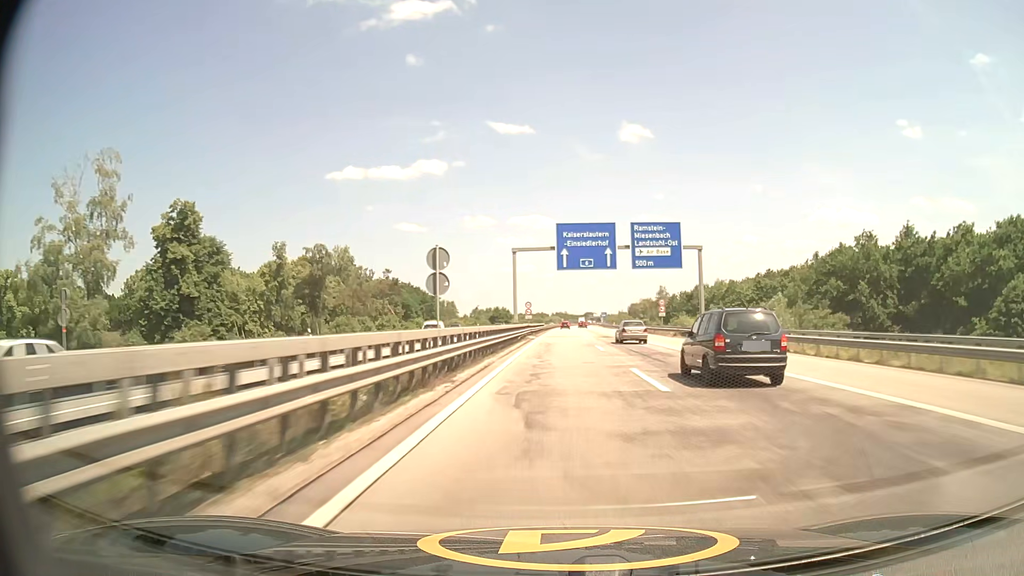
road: motorway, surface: asphalt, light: Day
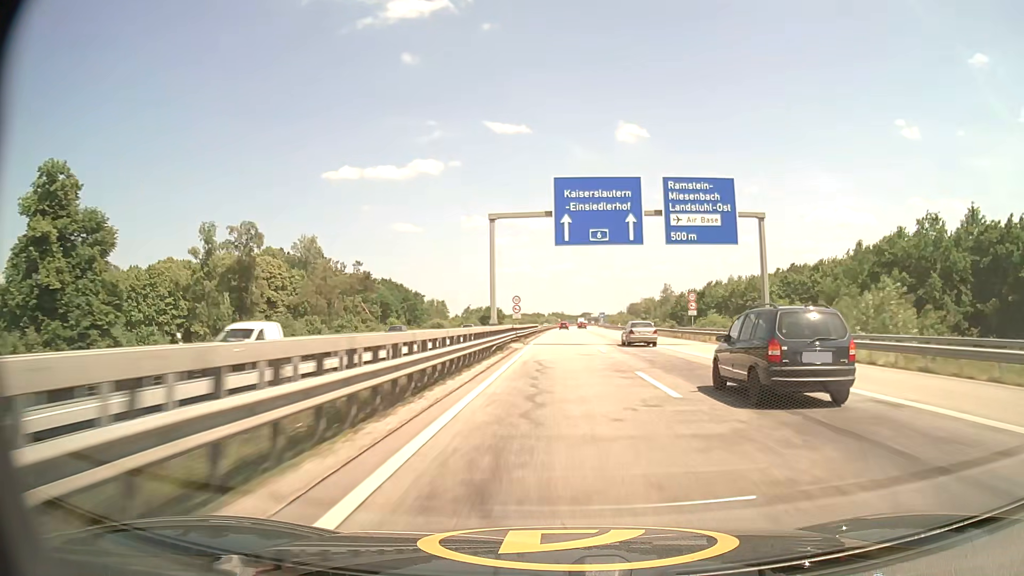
(0.0, +19.0) m; 0°
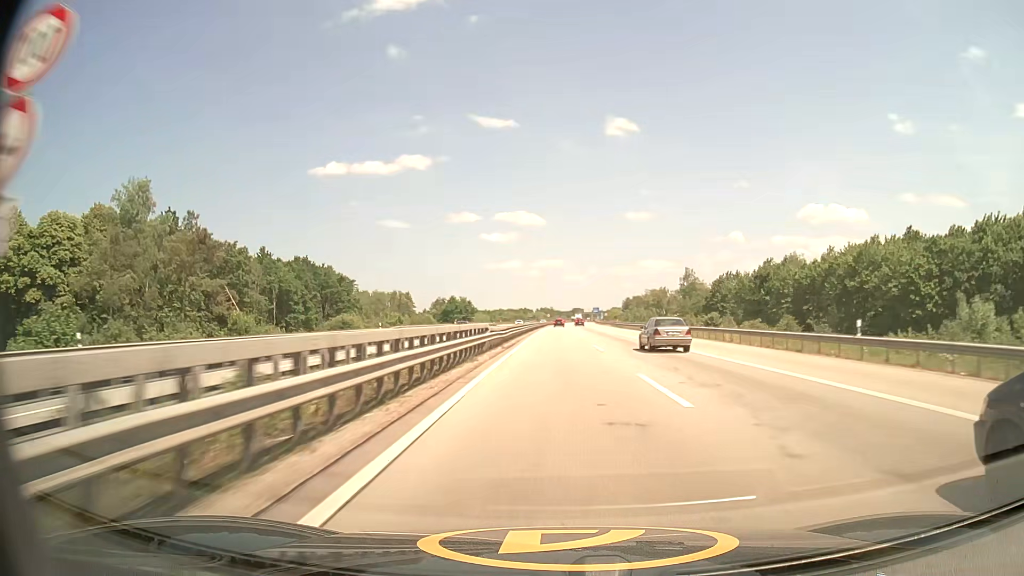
(+0.6, +56.0) m; +1°
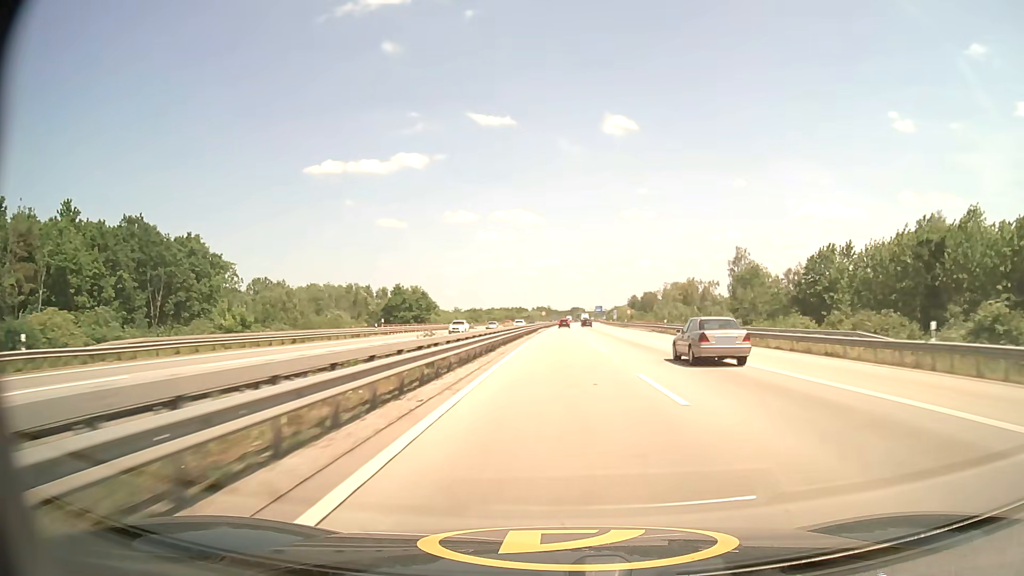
(+0.1, +53.9) m; 0°
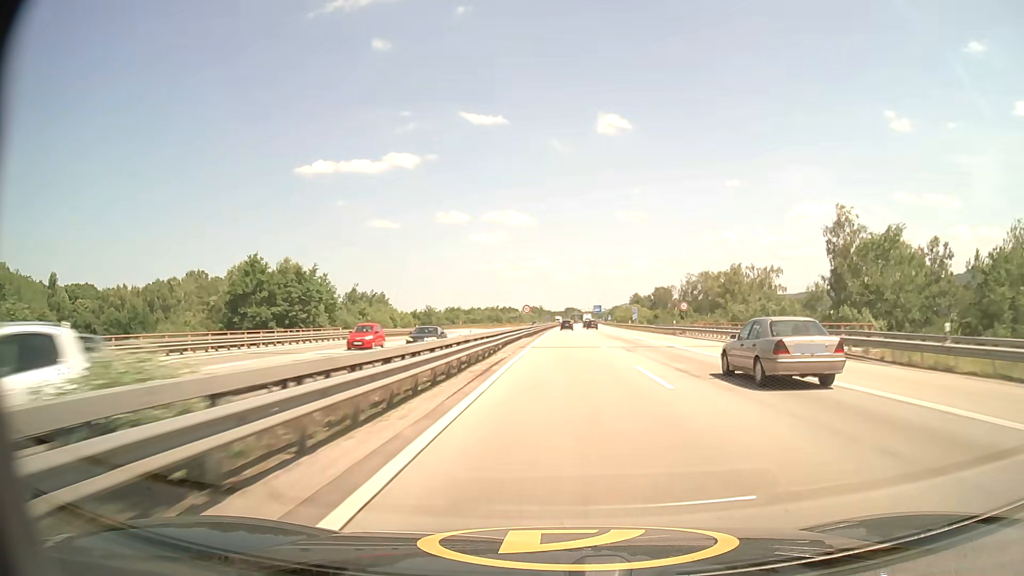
(+0.2, +51.3) m; +1°
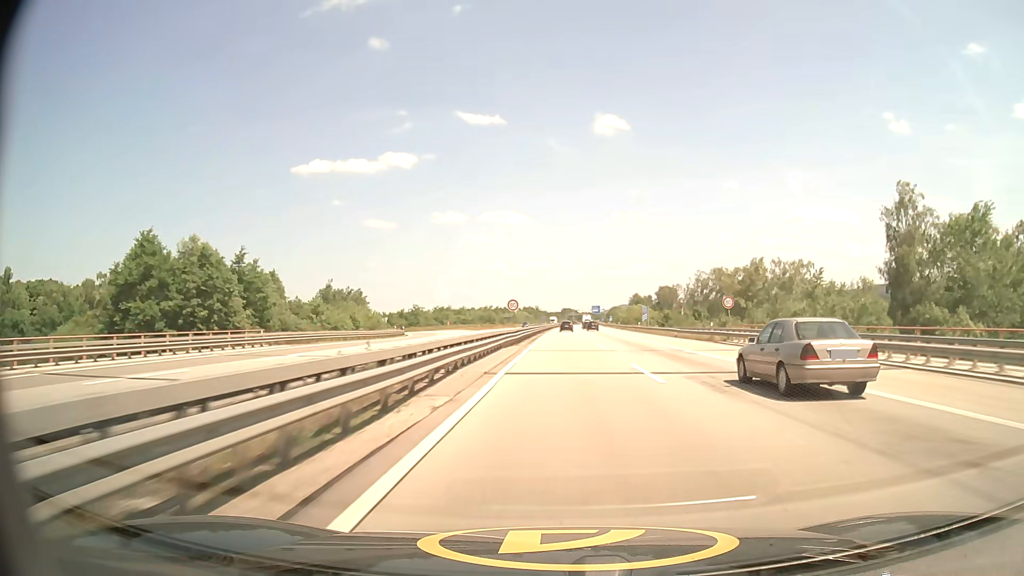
(0.0, +16.5) m; 0°
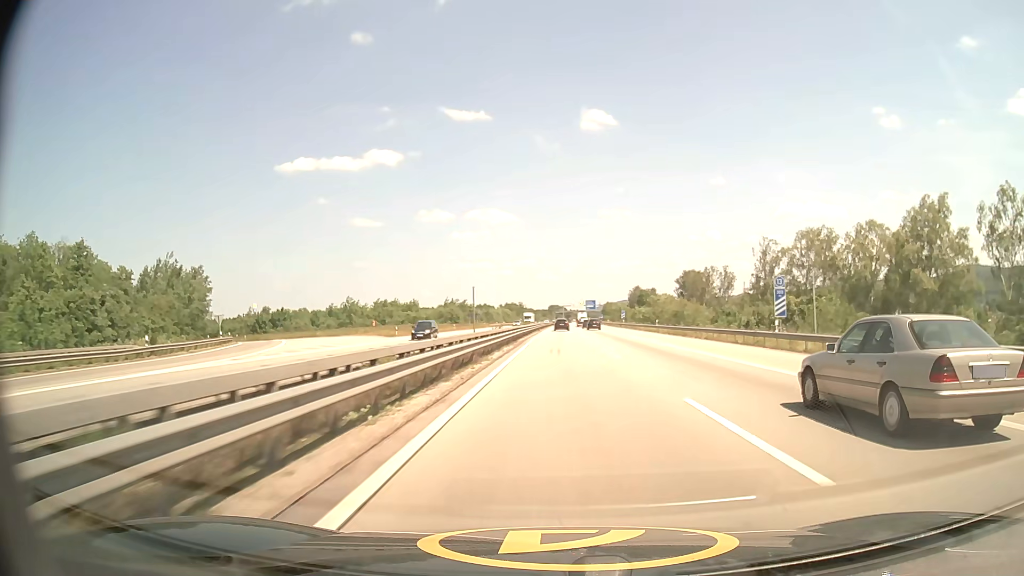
(+0.9, +63.5) m; +1°
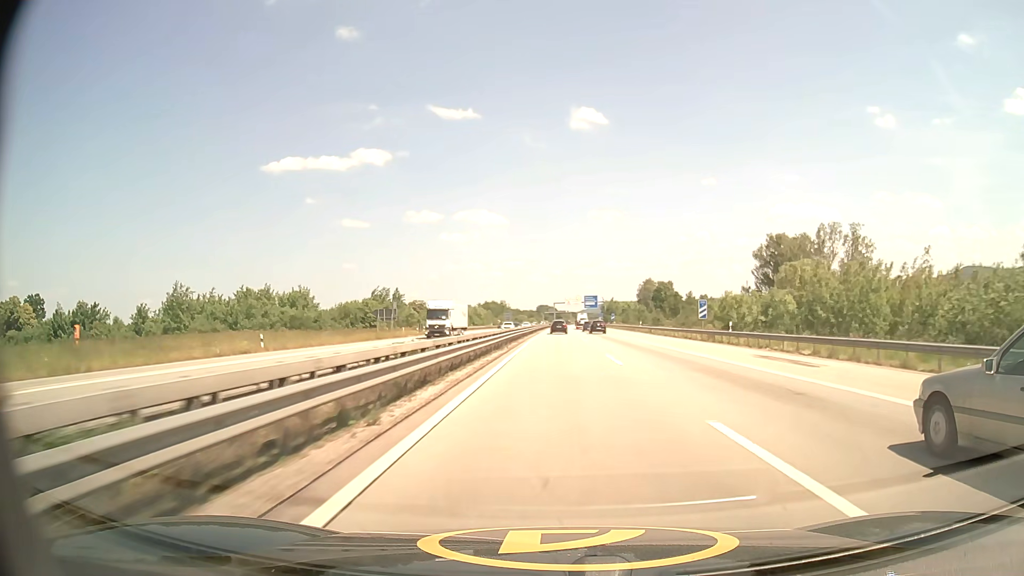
(+0.5, +75.0) m; +1°
(0, +10) (0, +20) (0, +30) (0, +40) (0, +50) (0, +60) (+1, +70) (+1, +80) (+1, +90) (+1, +100) m
